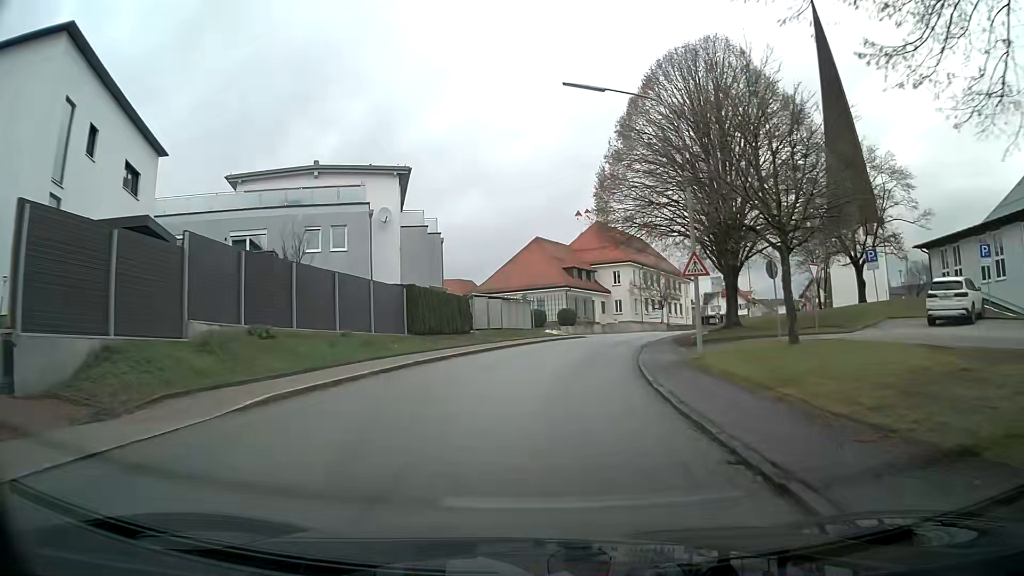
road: tertiary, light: Day
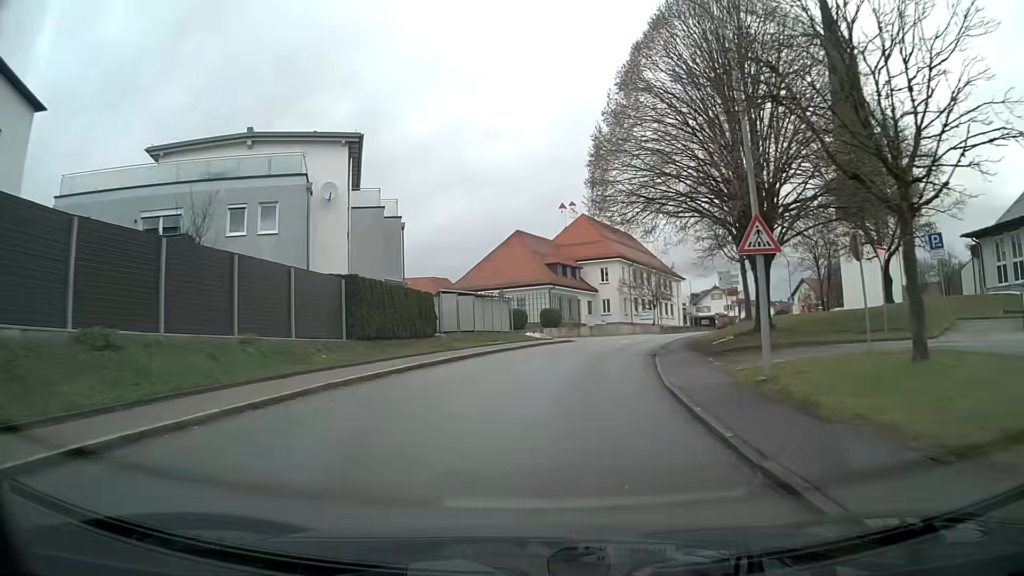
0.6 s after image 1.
(+0.1, +7.0) m; +2°
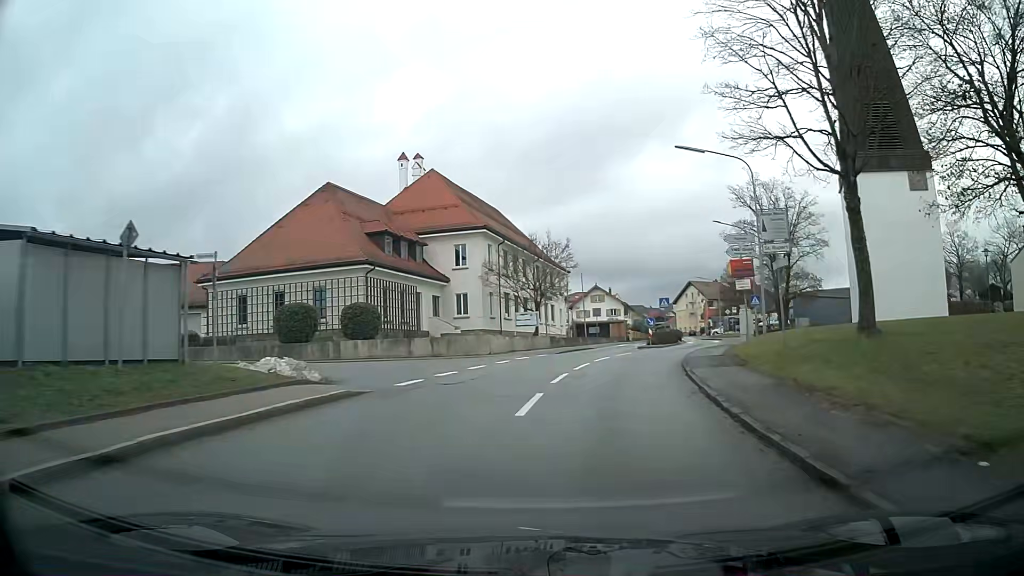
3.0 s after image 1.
(+2.6, +27.1) m; +13°
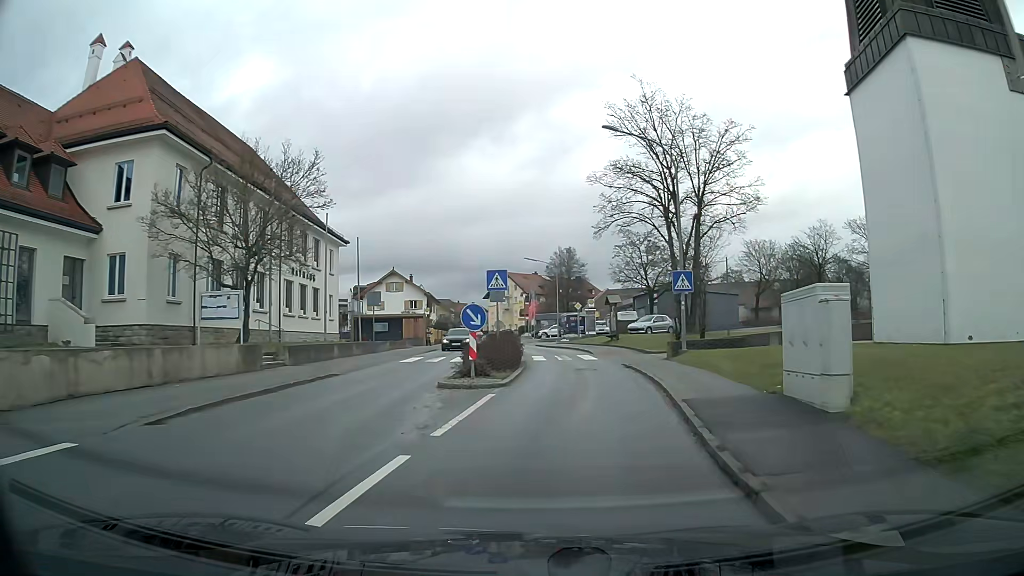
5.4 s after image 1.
(+3.4, +23.8) m; +17°
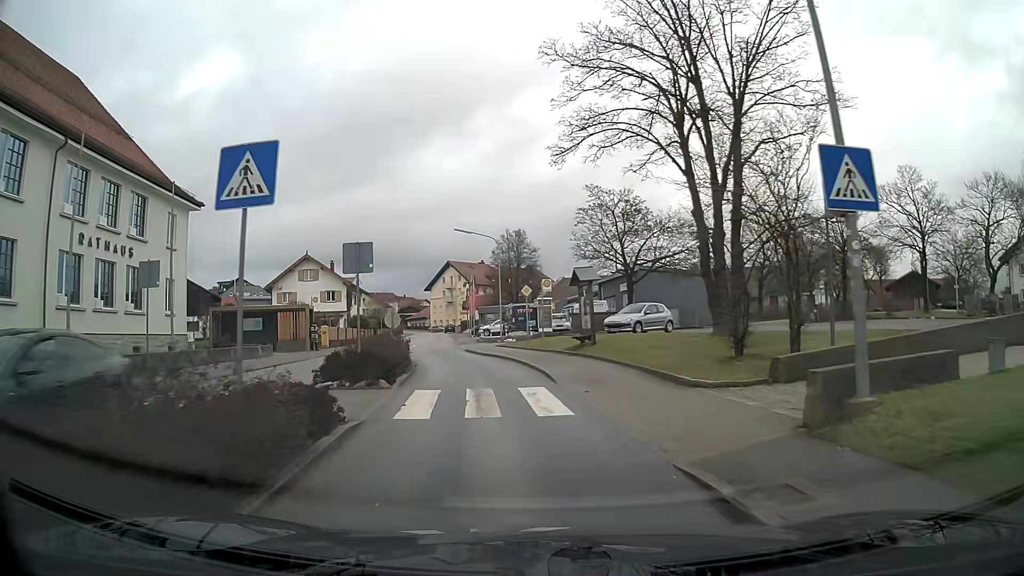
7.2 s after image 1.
(+0.6, +17.0) m; +1°
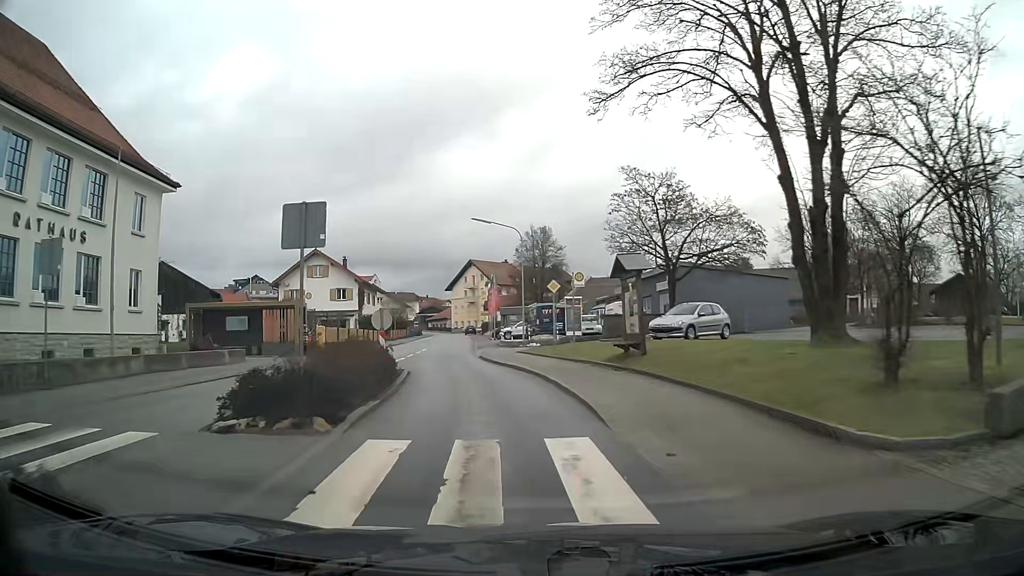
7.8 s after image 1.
(-0.1, +5.7) m; -2°
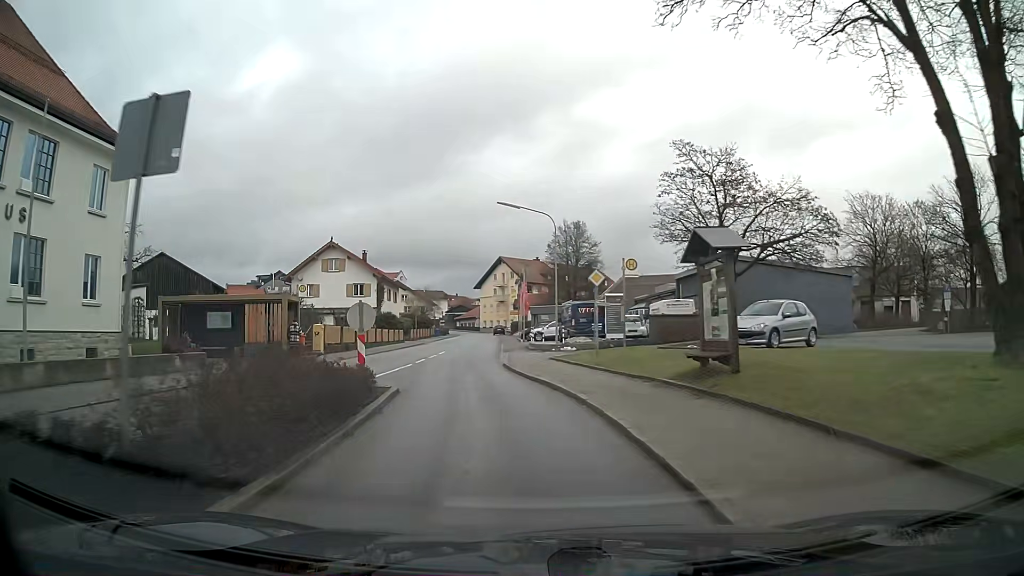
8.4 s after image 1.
(-0.1, +5.7) m; -3°
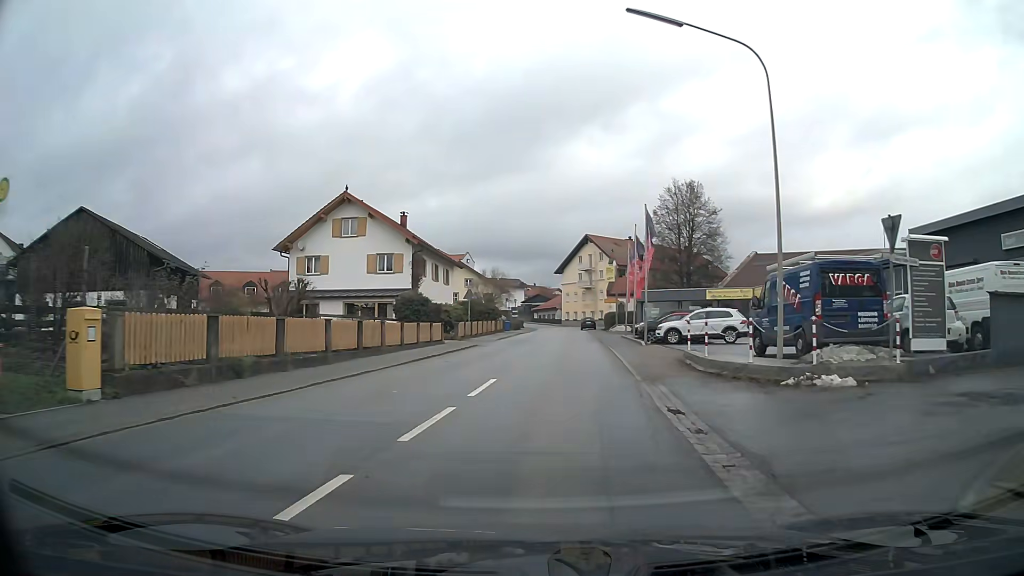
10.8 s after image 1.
(-1.5, +23.2) m; -4°
(0, +10) (+1, +20) (+1, +30) (+2, +40) (+2, +50) (+2, +60) (+2, +70) (+2, +80) (+6, +89) (+13, +96) m
